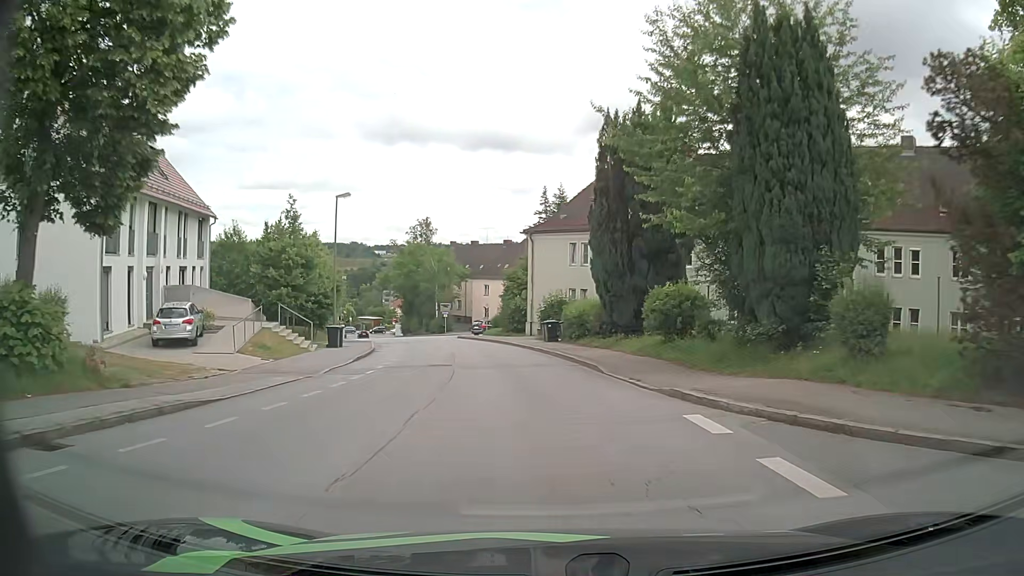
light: Day
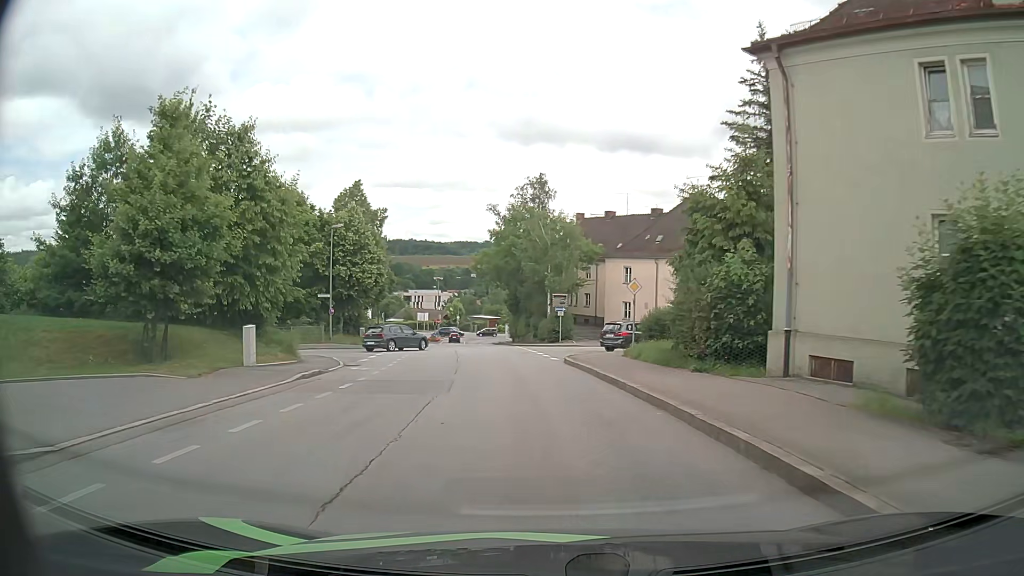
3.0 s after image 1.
(-2.7, +30.7) m; -11°
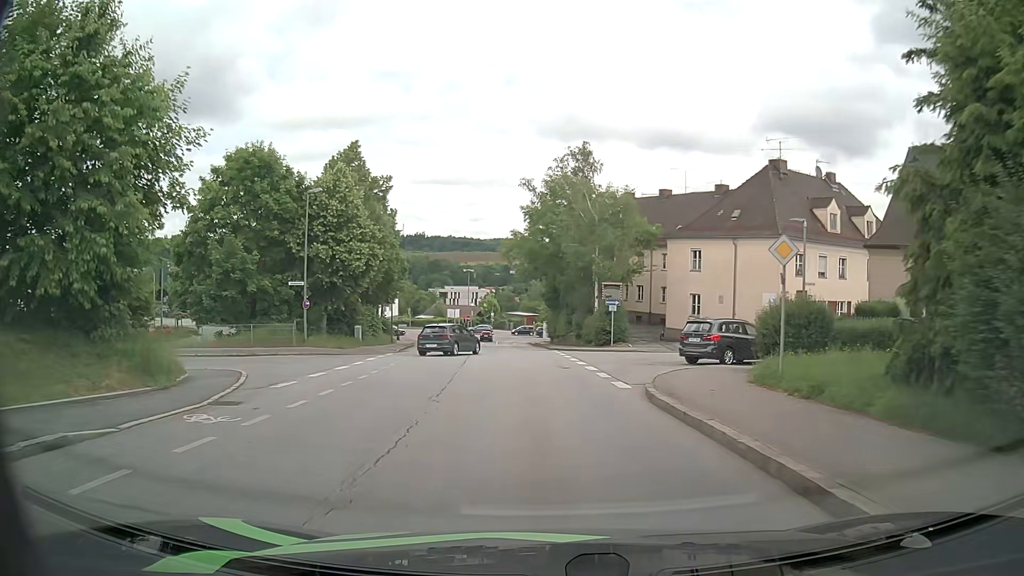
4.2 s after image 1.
(-0.4, +11.6) m; -3°
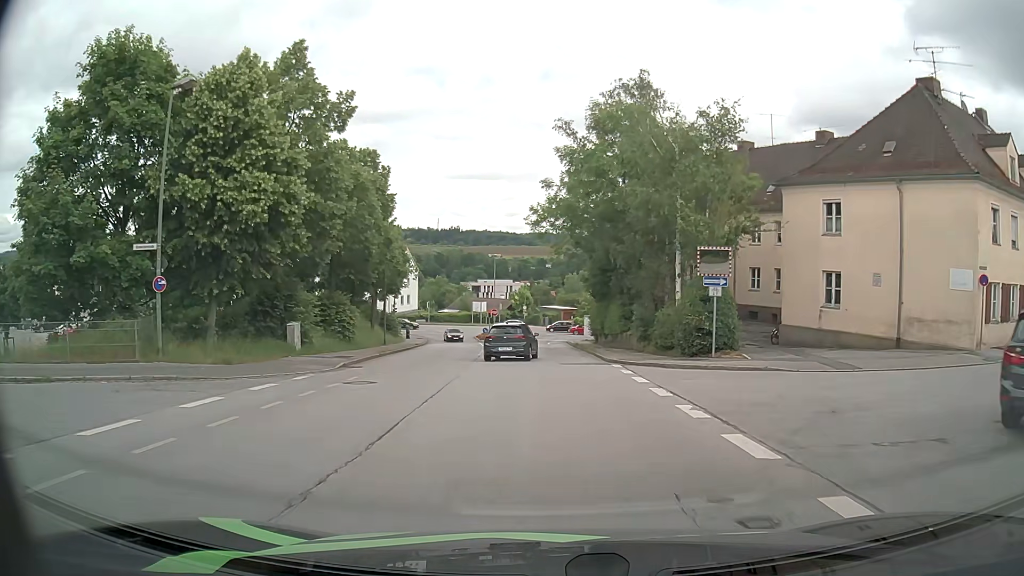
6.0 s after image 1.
(-0.6, +16.1) m; -3°
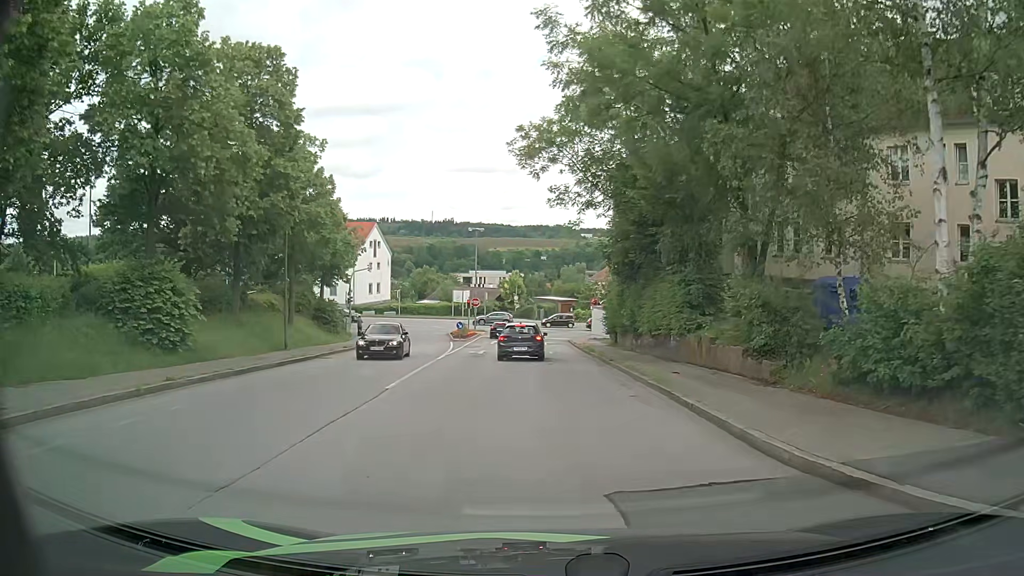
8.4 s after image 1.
(-0.2, +18.4) m; +1°
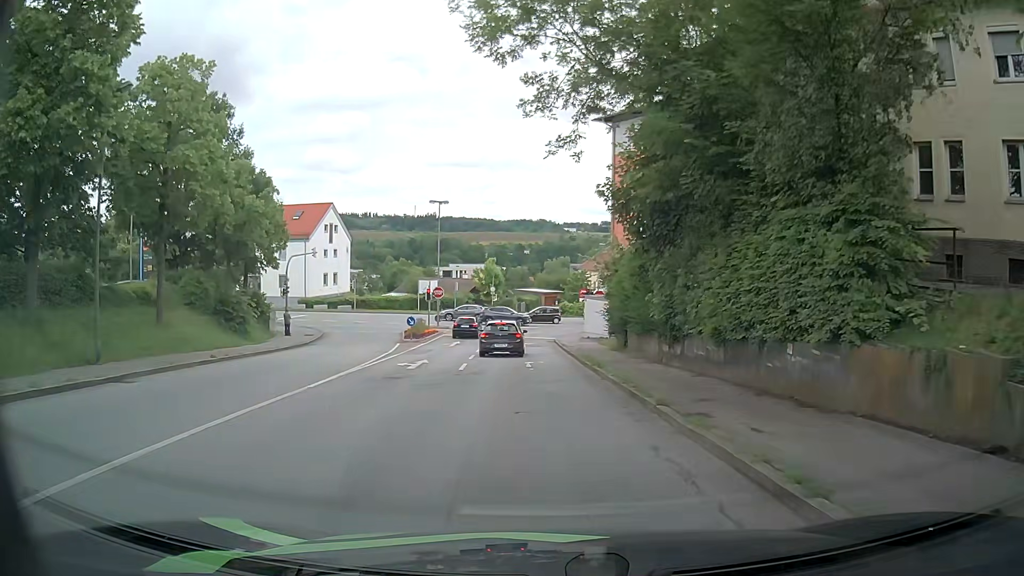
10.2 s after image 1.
(+0.1, +13.3) m; +1°
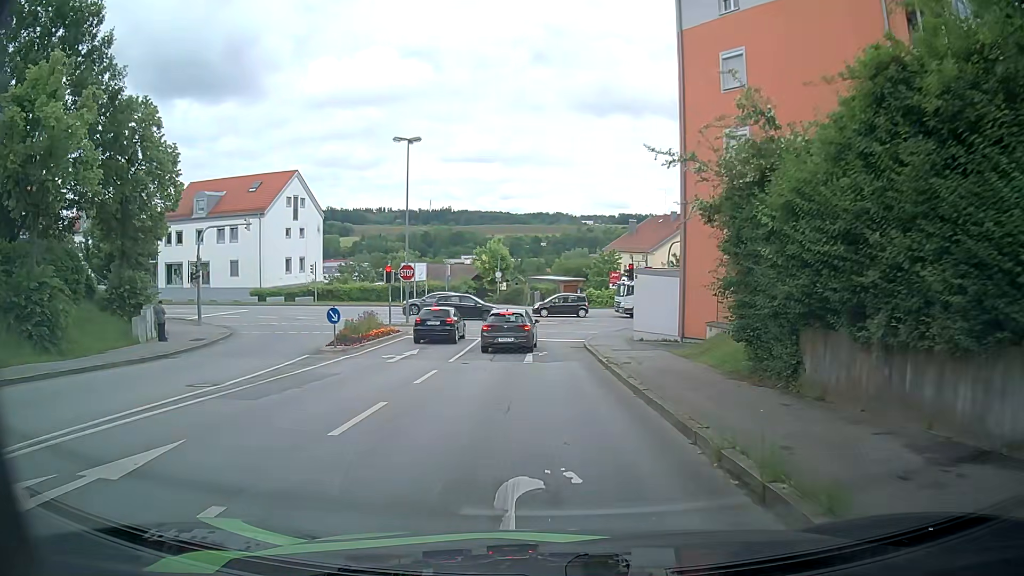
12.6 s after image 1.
(-0.2, +17.9) m; -1°
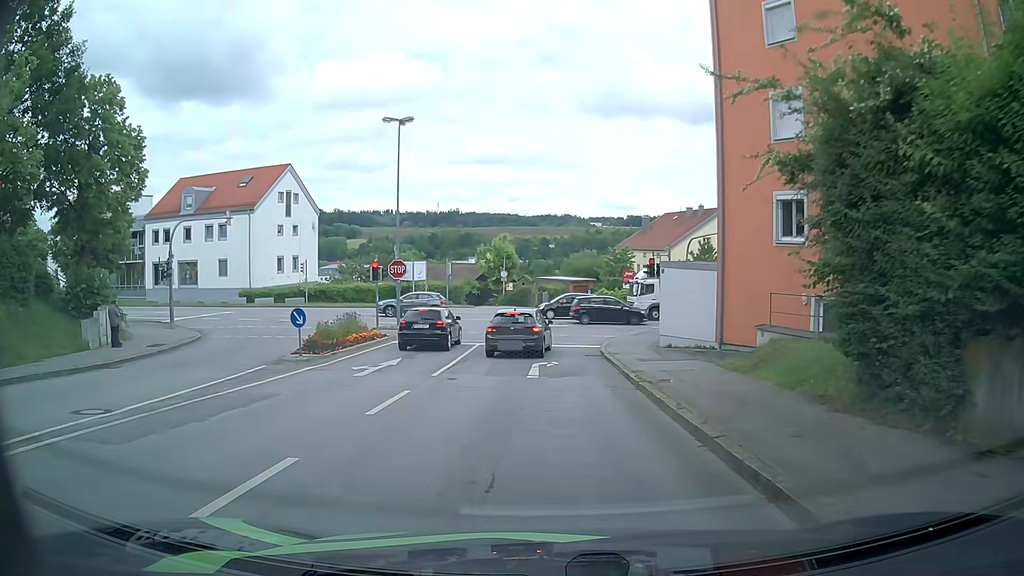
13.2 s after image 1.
(-0.1, +4.2) m; -2°
